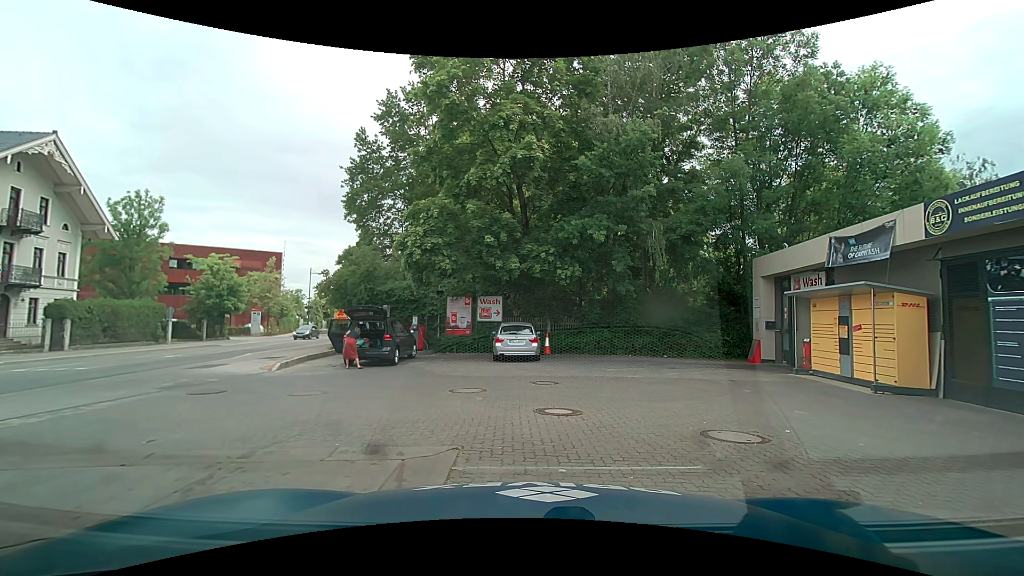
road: secondary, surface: asphalt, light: Day
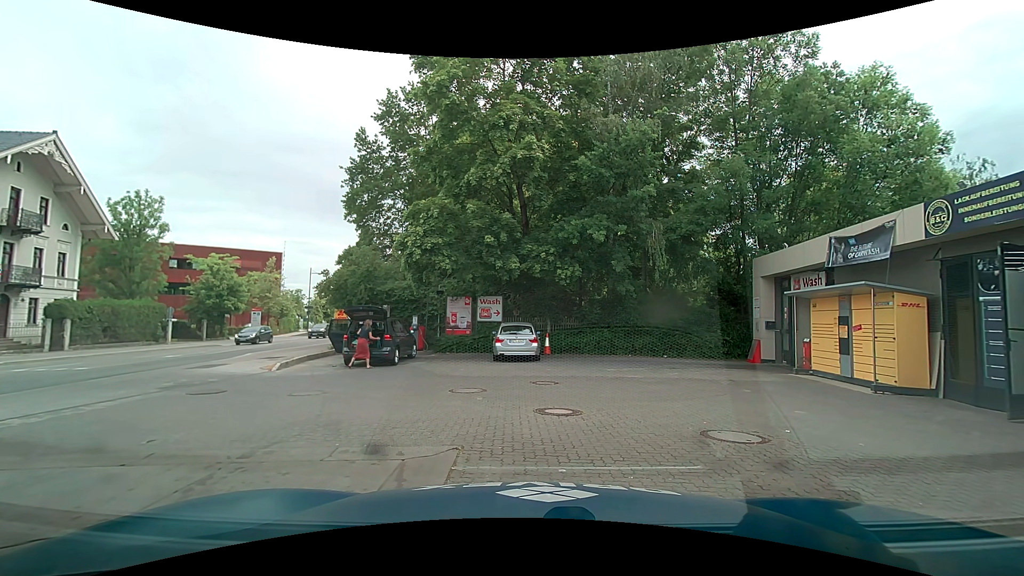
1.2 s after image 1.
(0.0, 0.0) m; 0°
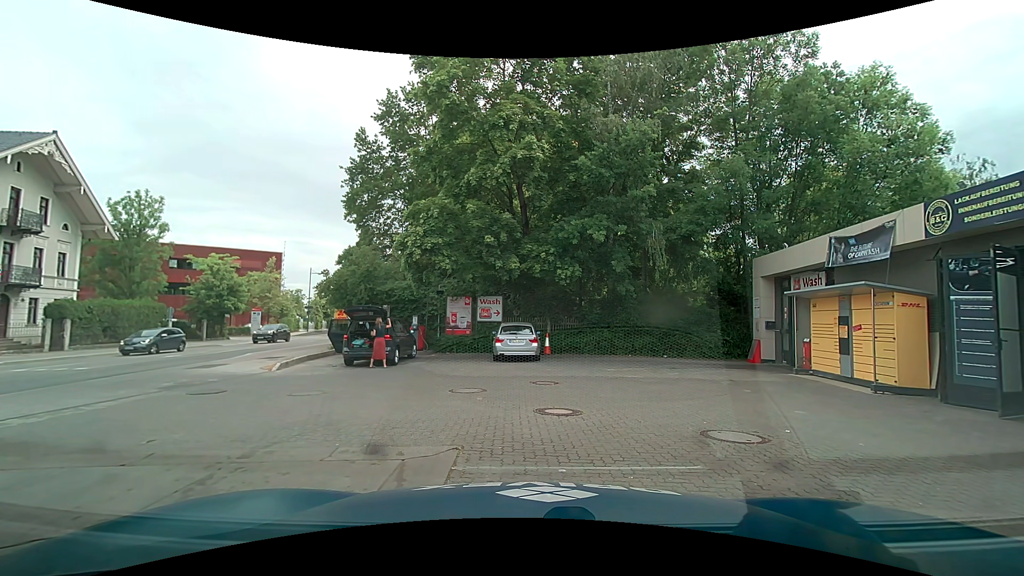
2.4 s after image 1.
(0.0, 0.0) m; 0°
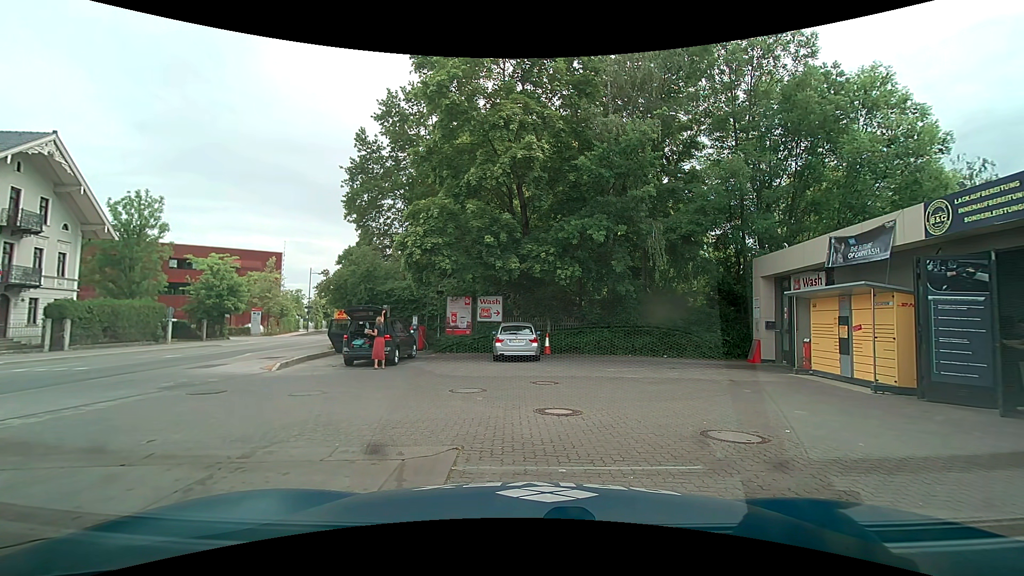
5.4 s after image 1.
(0.0, 0.0) m; 0°
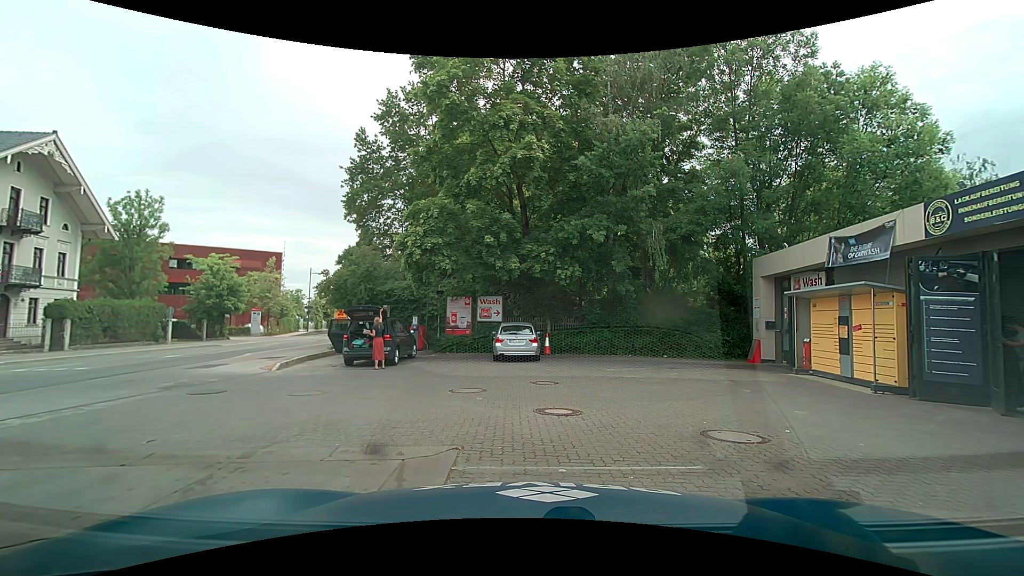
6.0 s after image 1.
(0.0, 0.0) m; 0°
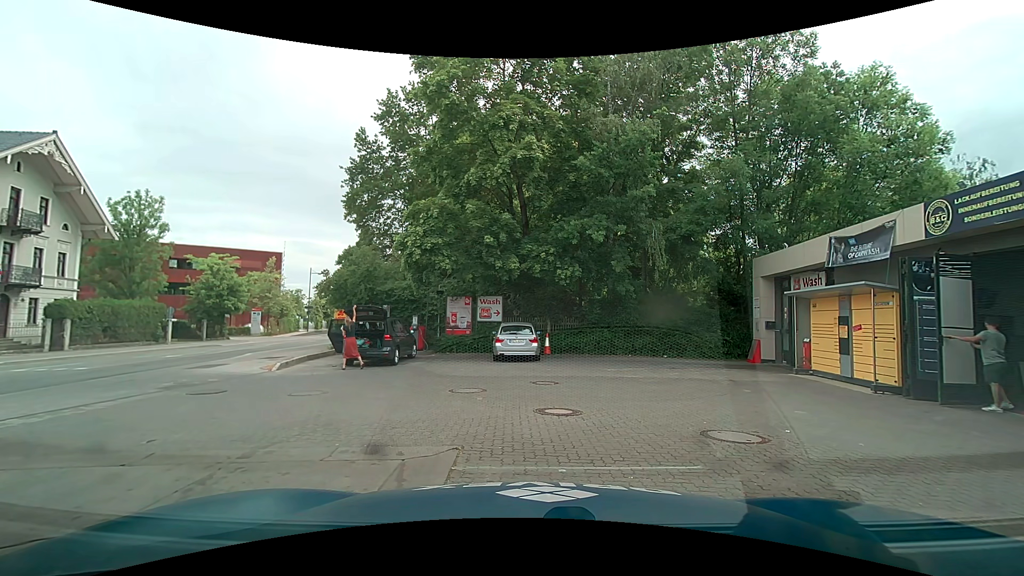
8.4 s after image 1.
(0.0, 0.0) m; 0°
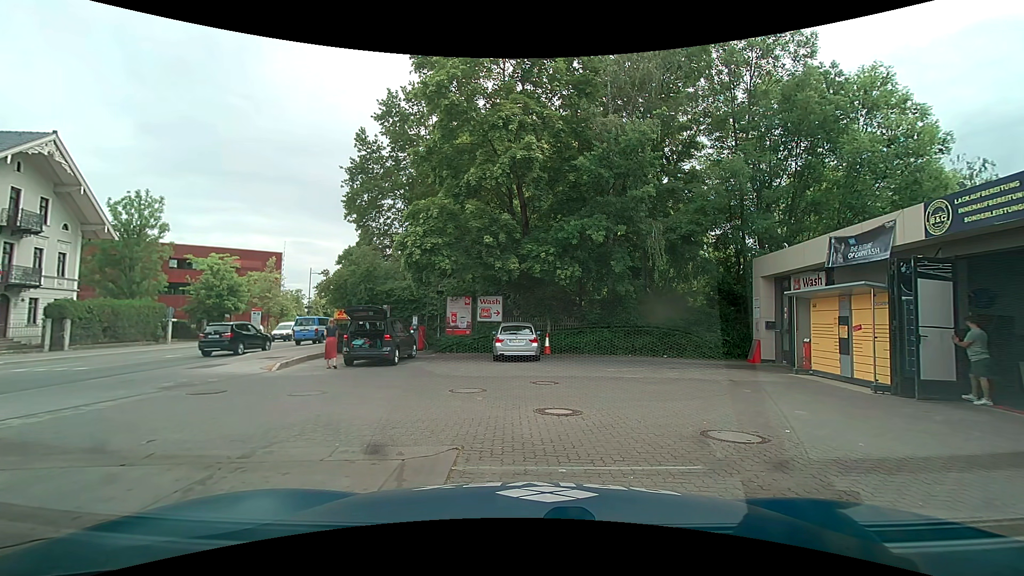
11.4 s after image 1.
(0.0, 0.0) m; 0°
